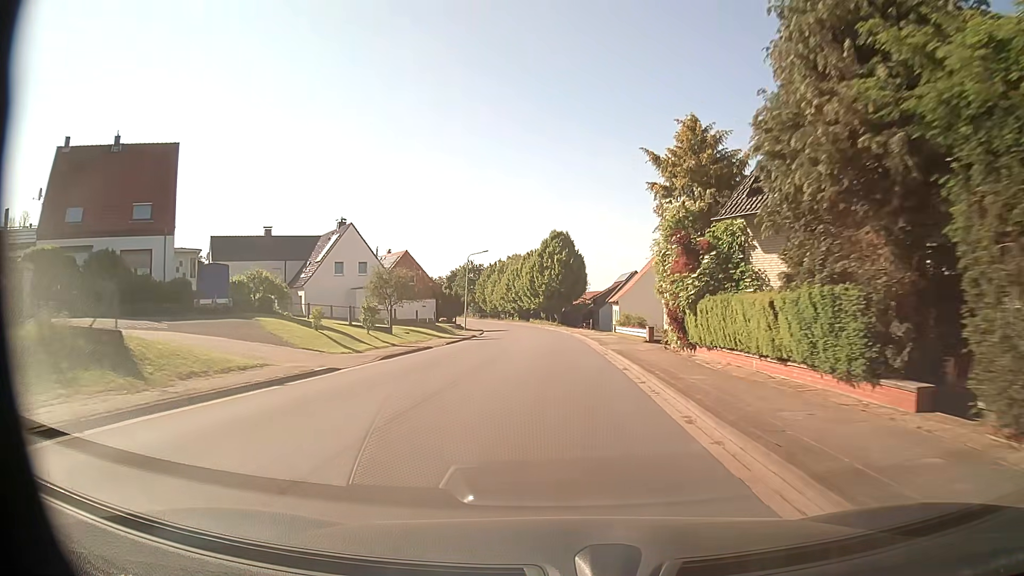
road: tertiary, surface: asphalt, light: Day
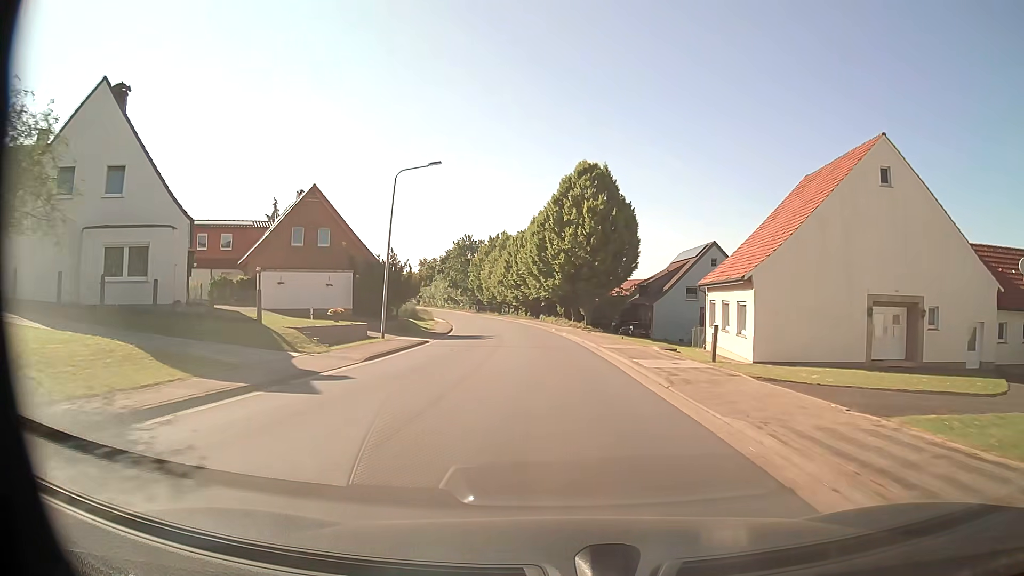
(-0.6, +40.8) m; -2°
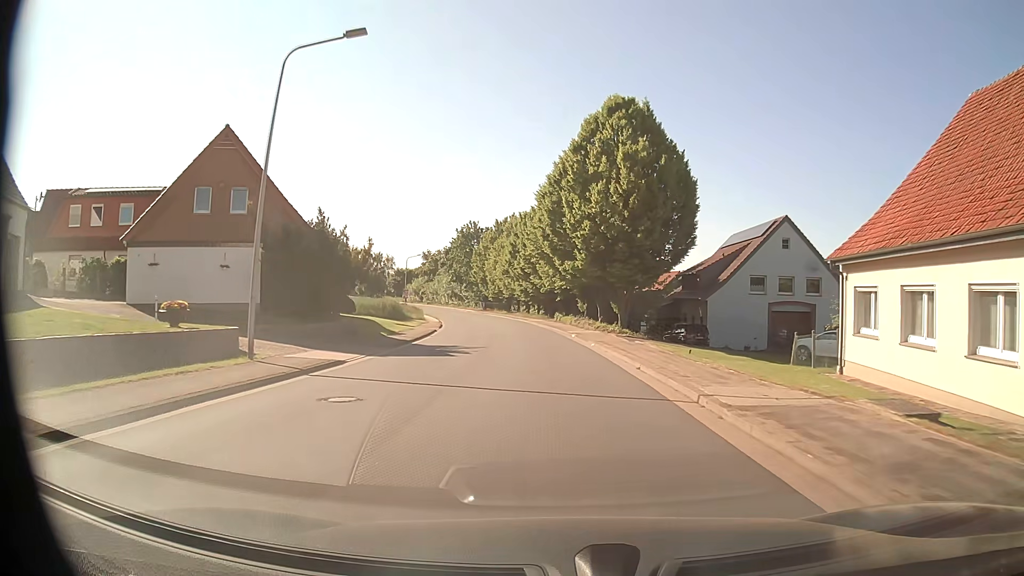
(-0.2, +16.3) m; -2°
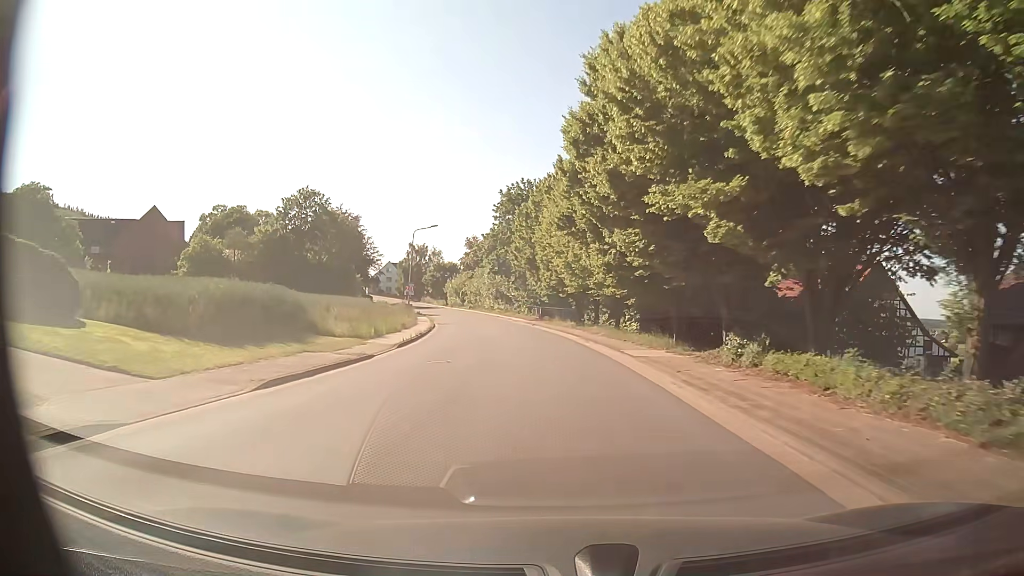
(-2.2, +40.3) m; -7°
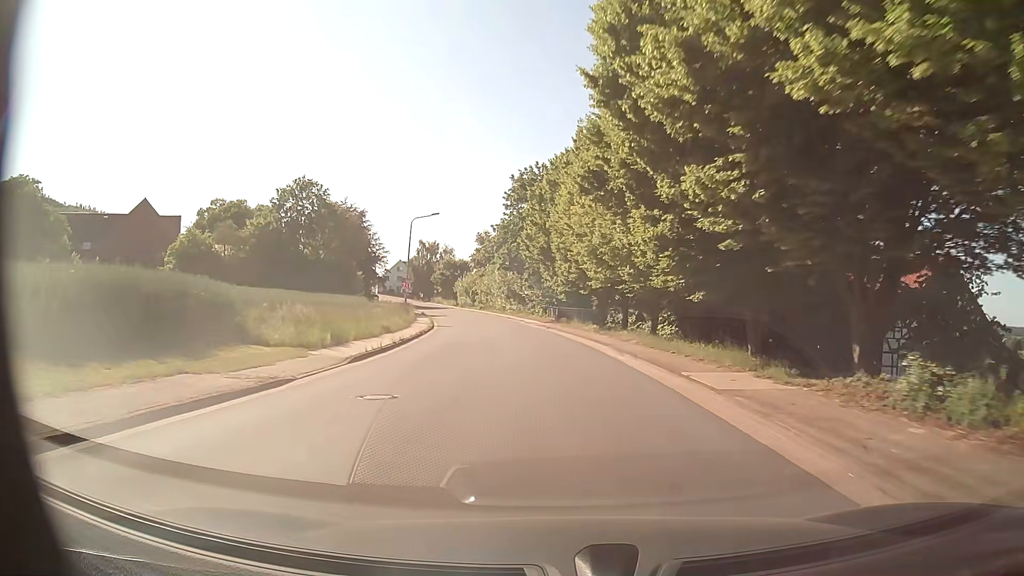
(-0.1, +8.0) m; -2°
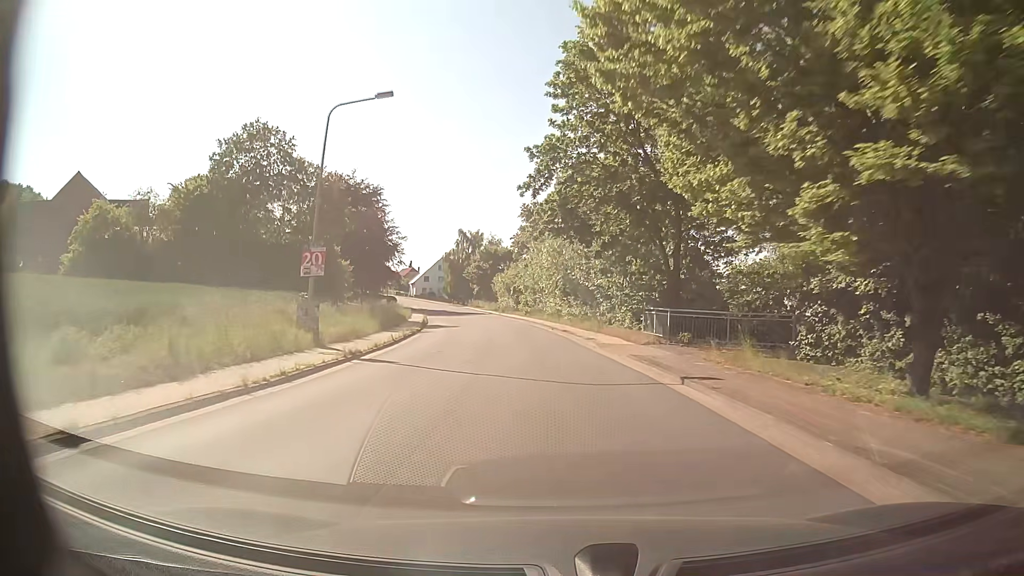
(-1.2, +32.1) m; -4°
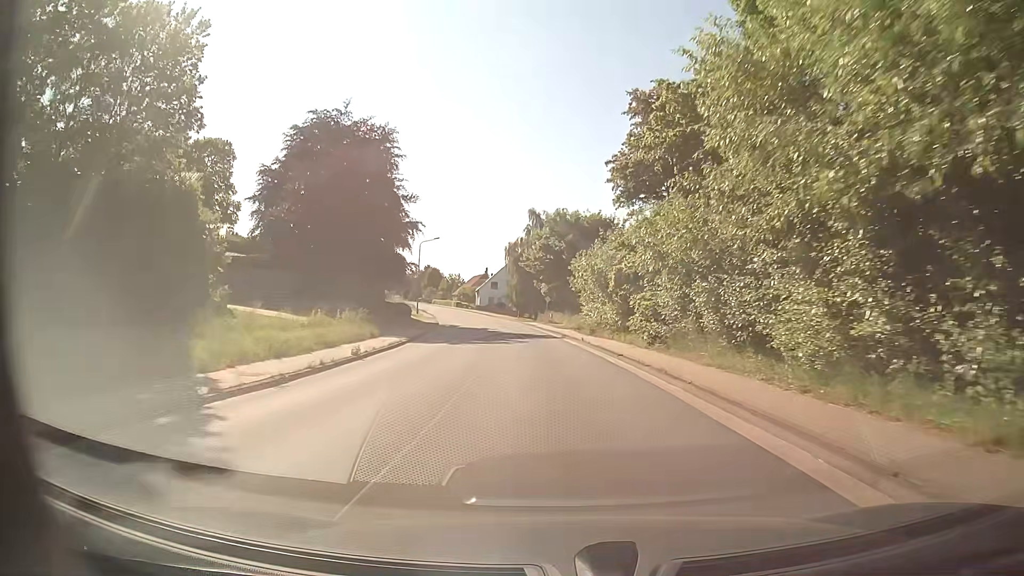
(-2.8, +40.0) m; -9°
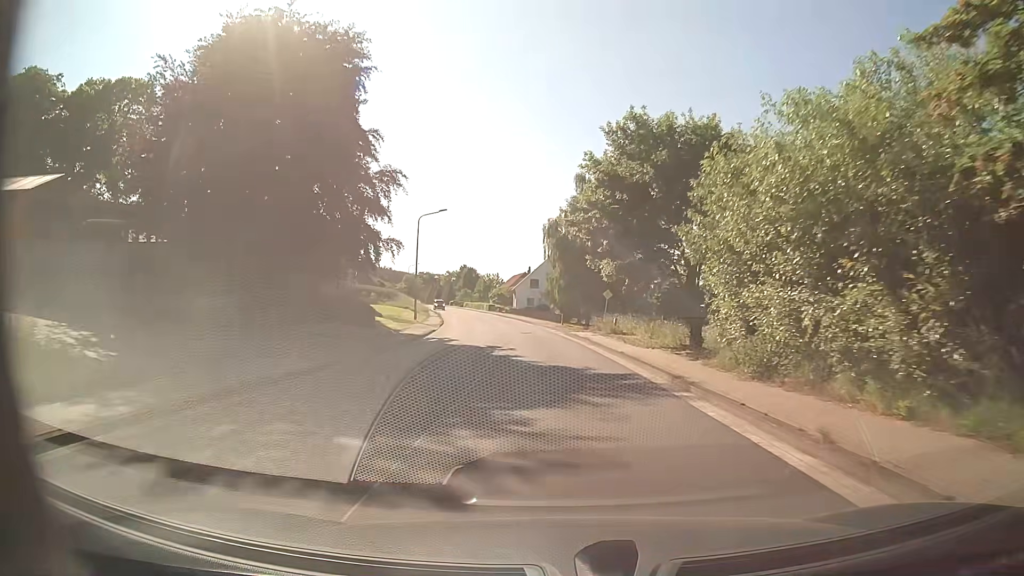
(-0.6, +24.0) m; -3°
(0, +10) (-1, +20) (-1, +30) (-2, +40) (-3, +50) (-4, +60) (-6, +70) (-8, +79) (-10, +89) (-12, +99) m
